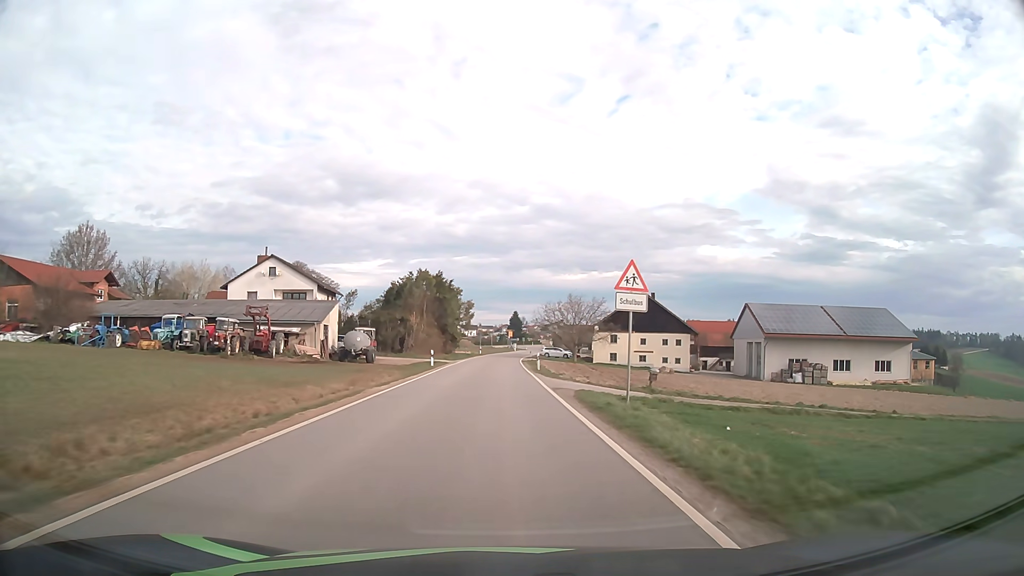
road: tertiary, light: Day
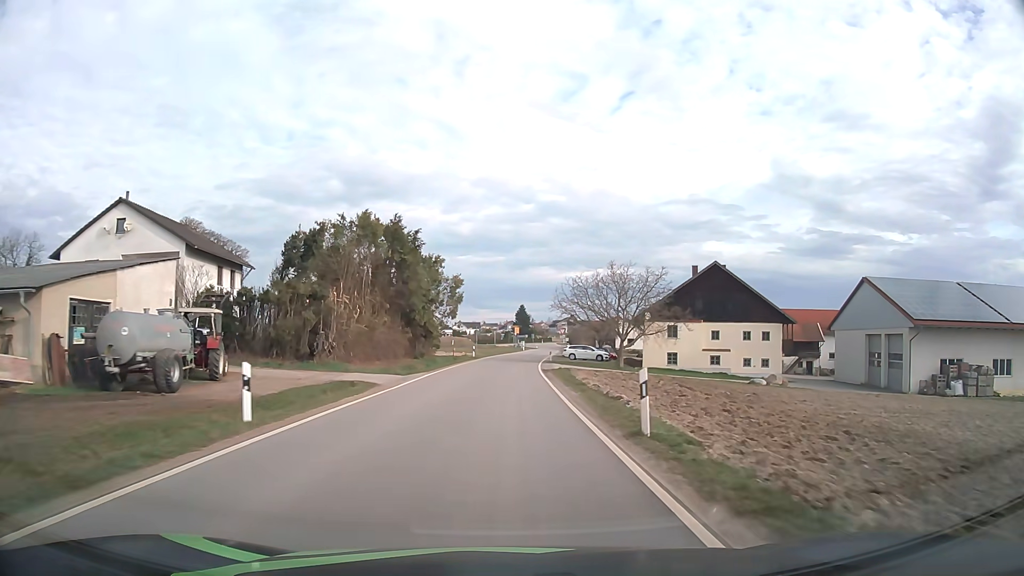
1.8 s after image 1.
(-0.1, +29.9) m; 0°
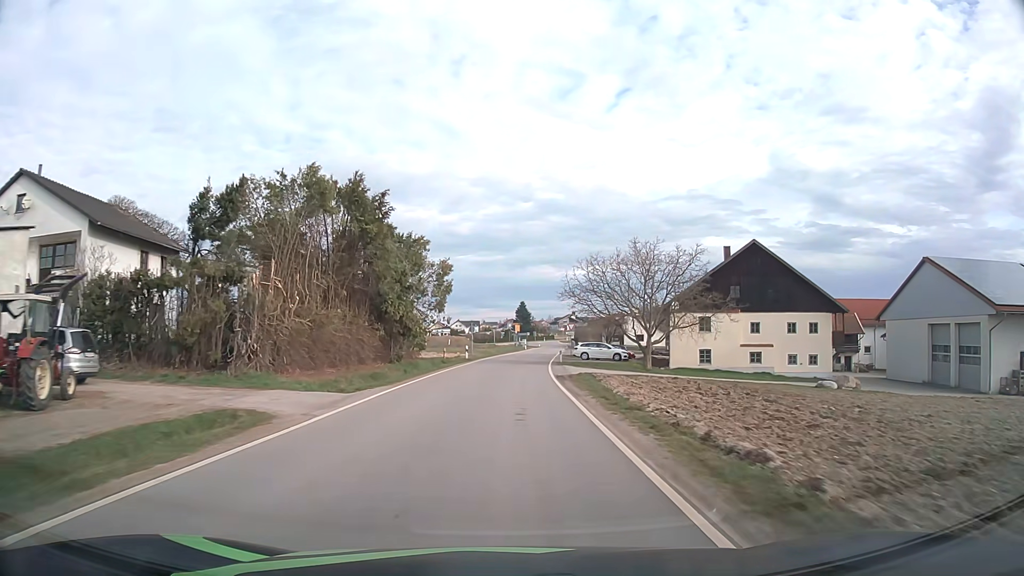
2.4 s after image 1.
(0.0, +10.2) m; 0°
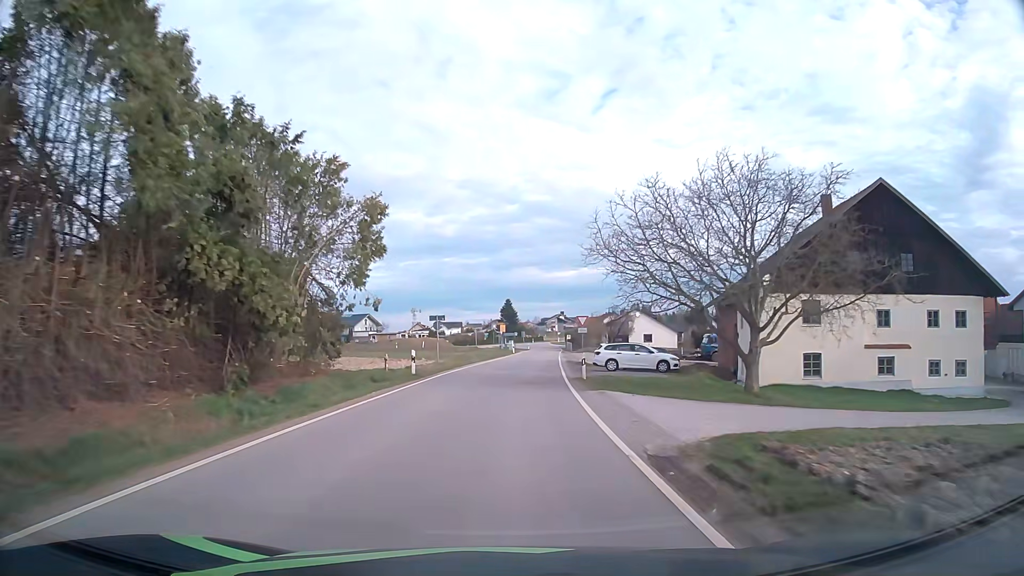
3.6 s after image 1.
(+0.2, +20.8) m; +1°
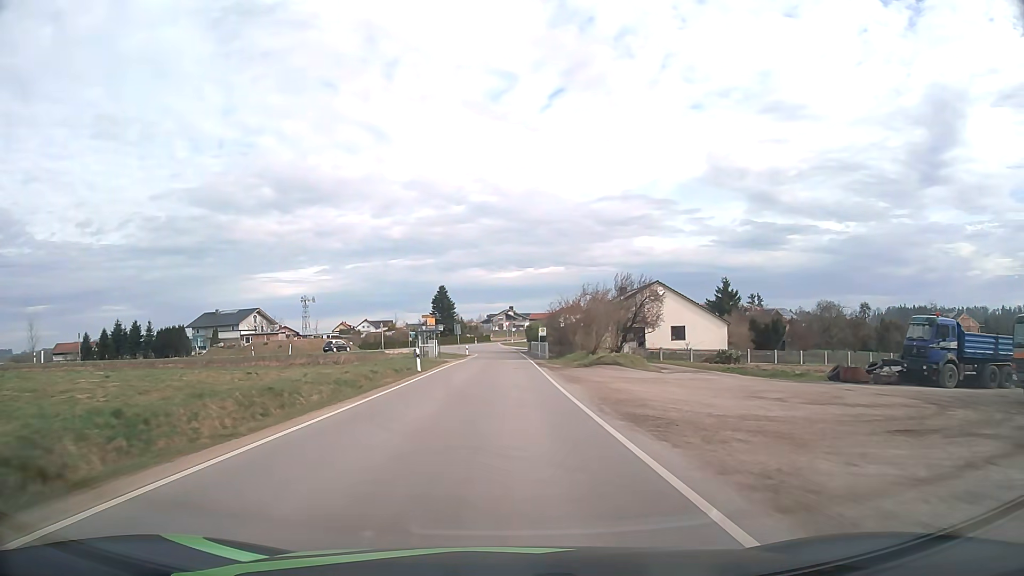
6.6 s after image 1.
(+2.2, +50.0) m; +5°
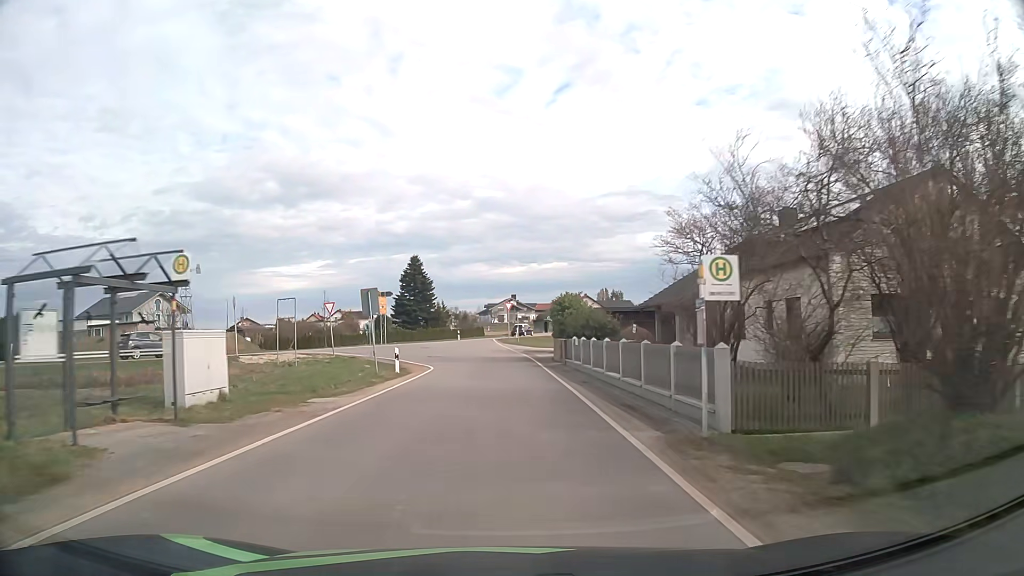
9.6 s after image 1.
(+0.1, +44.8) m; 0°
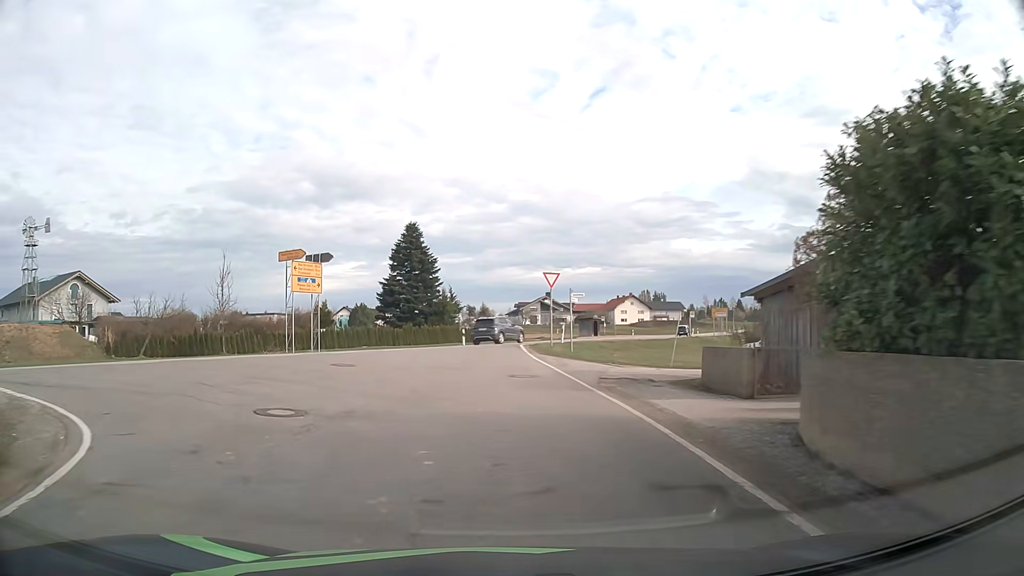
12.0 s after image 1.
(-0.3, +30.4) m; -2°
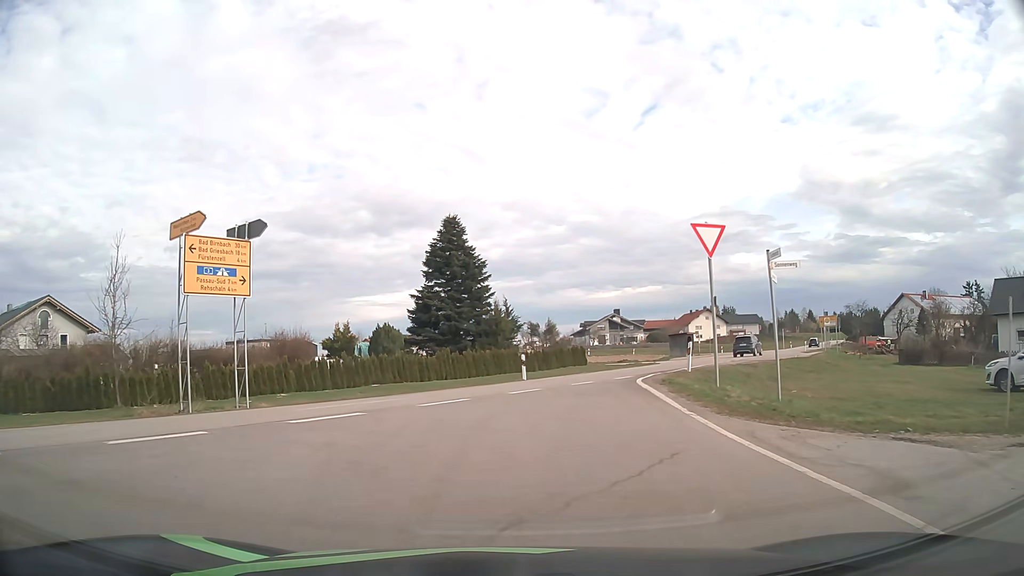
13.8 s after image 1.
(-0.9, +16.6) m; -6°
(0, +10) (+1, +20) (+5, +29) (+10, +37) (+16, +46) (+21, +54) (+26, +63) (+31, +72) (+36, +80) (+42, +89) m
